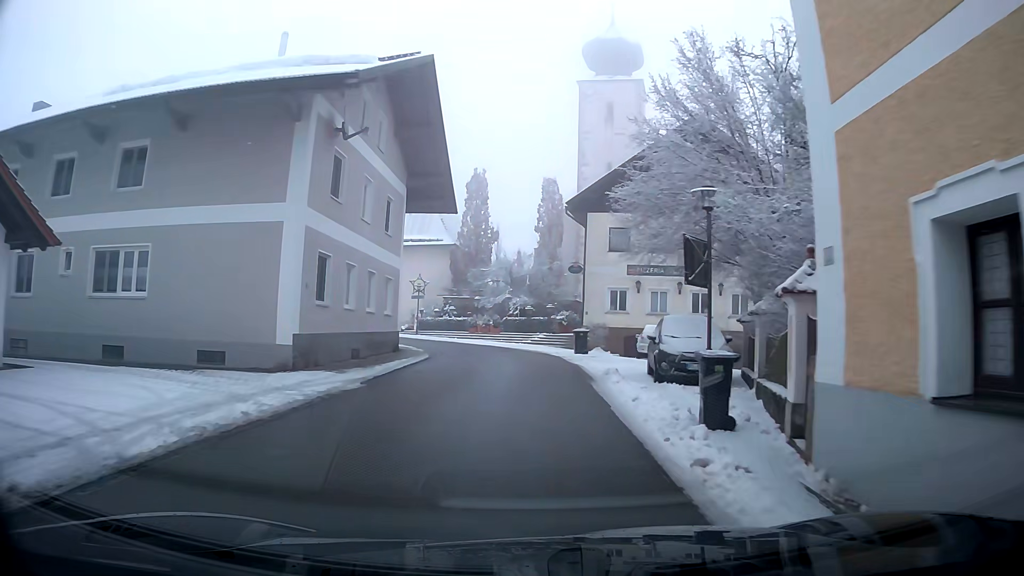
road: tertiary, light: Day
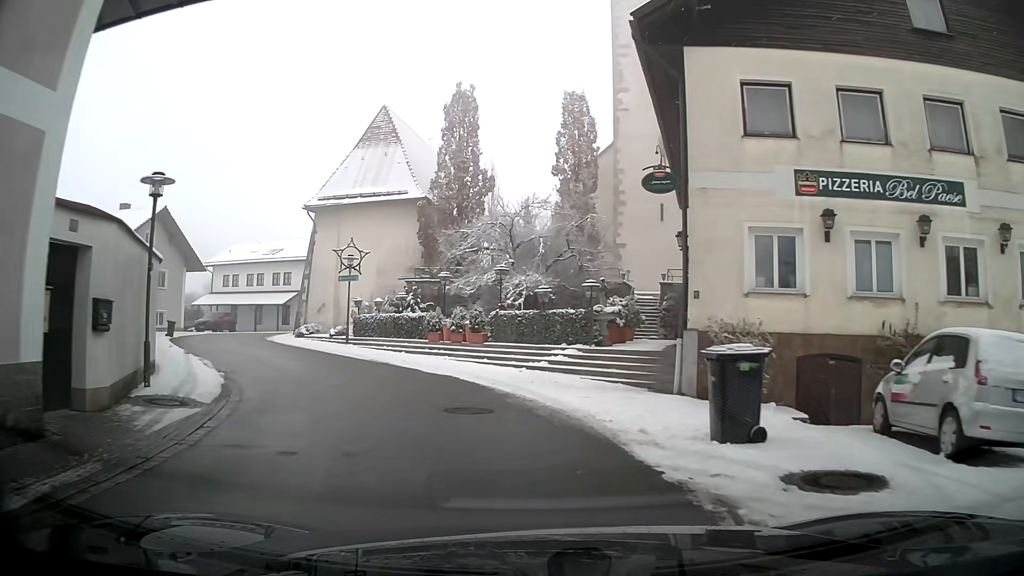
(+0.2, +21.2) m; -3°
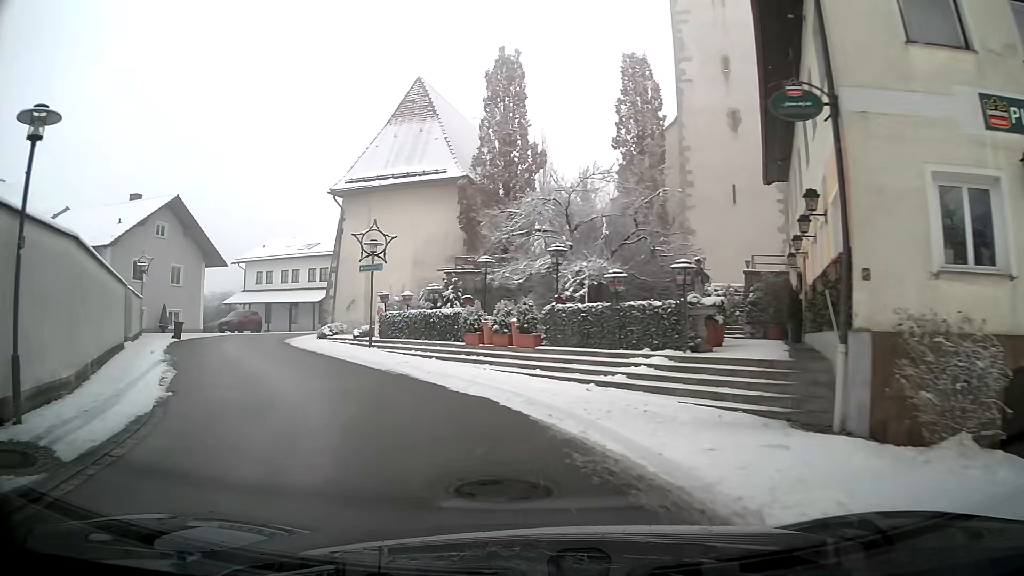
(-0.2, +4.9) m; -5°
(-2, +10) (-6, +19) (-10, +28) (-12, +38) (-10, +47) (-6, +56) (-2, +65) (+3, +74) (+8, +83) (+13, +91) m
